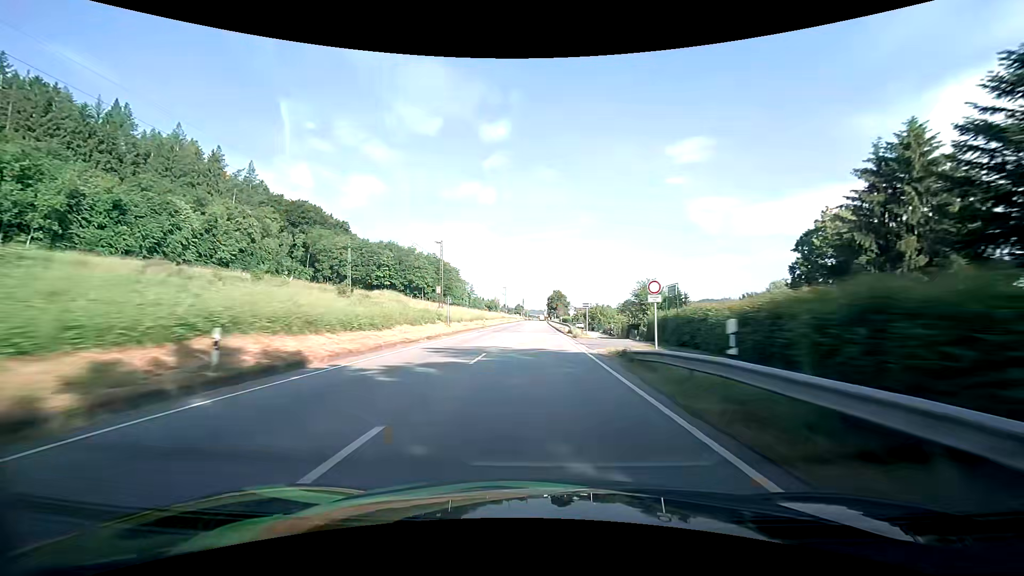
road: primary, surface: asphalt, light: Day
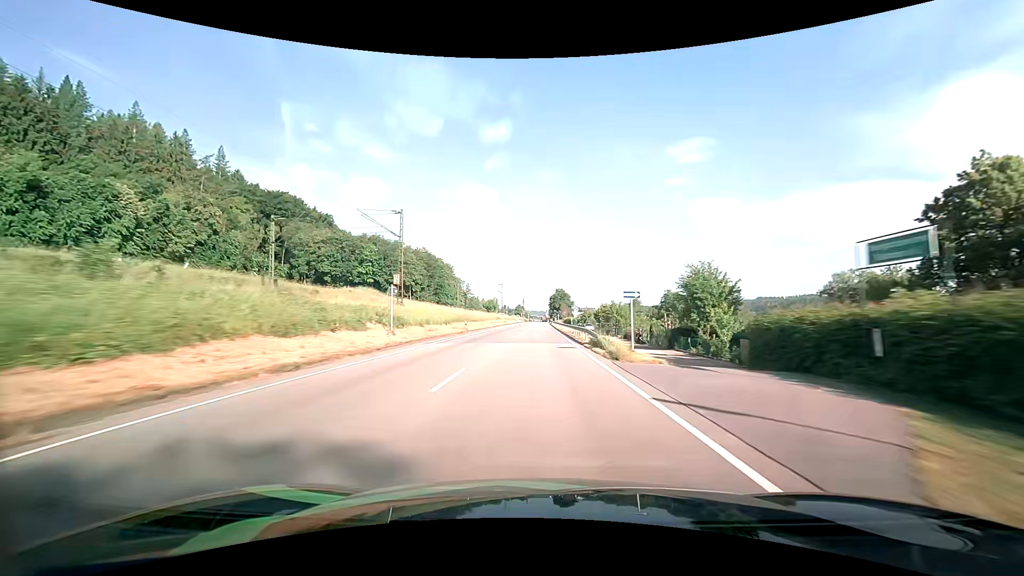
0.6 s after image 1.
(0.0, +17.6) m; 0°
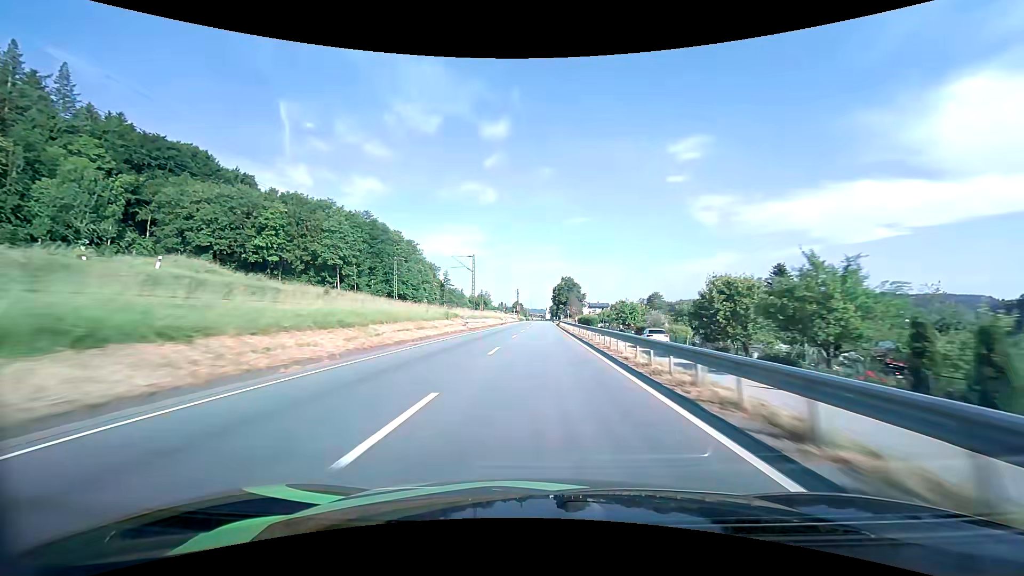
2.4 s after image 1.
(-0.1, +53.1) m; 0°
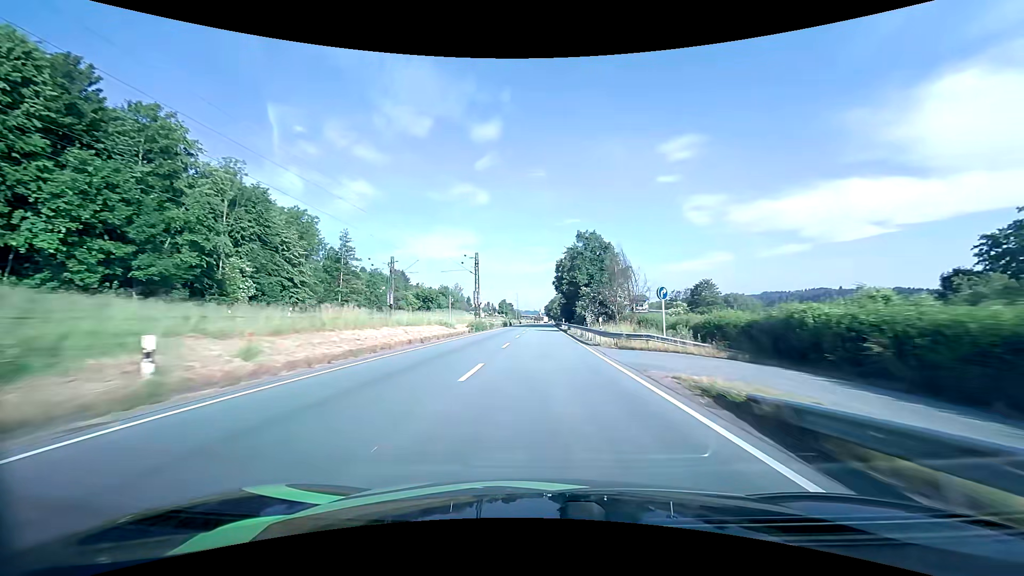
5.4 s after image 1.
(+0.5, +85.5) m; +1°
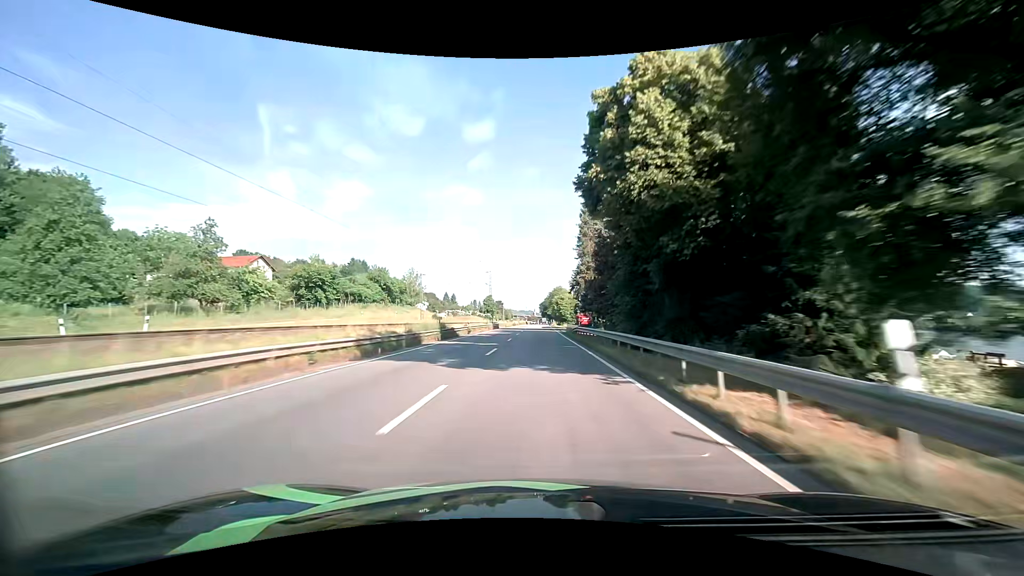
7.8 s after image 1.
(+0.4, +65.9) m; +1°
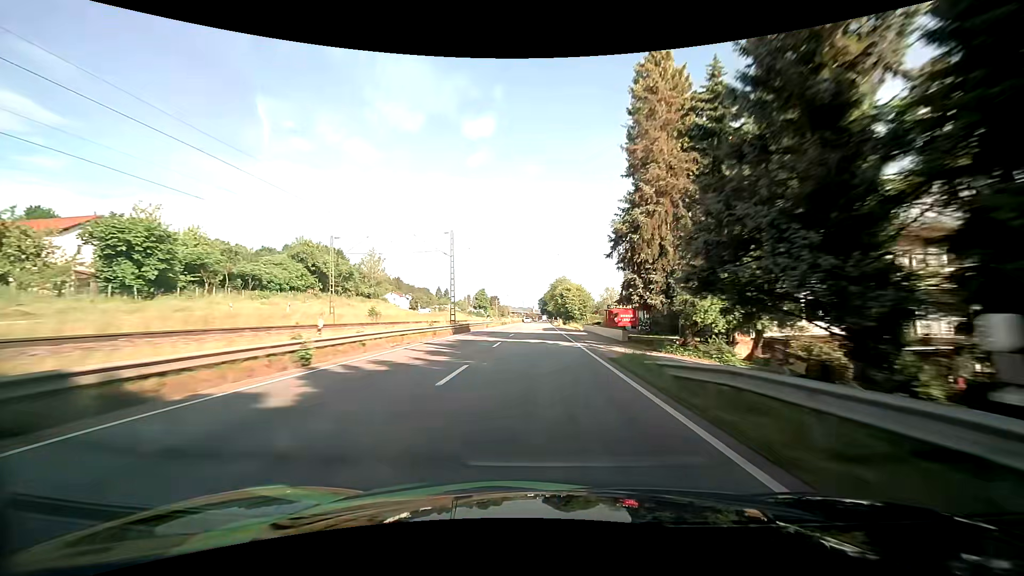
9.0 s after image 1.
(0.0, +33.1) m; 0°
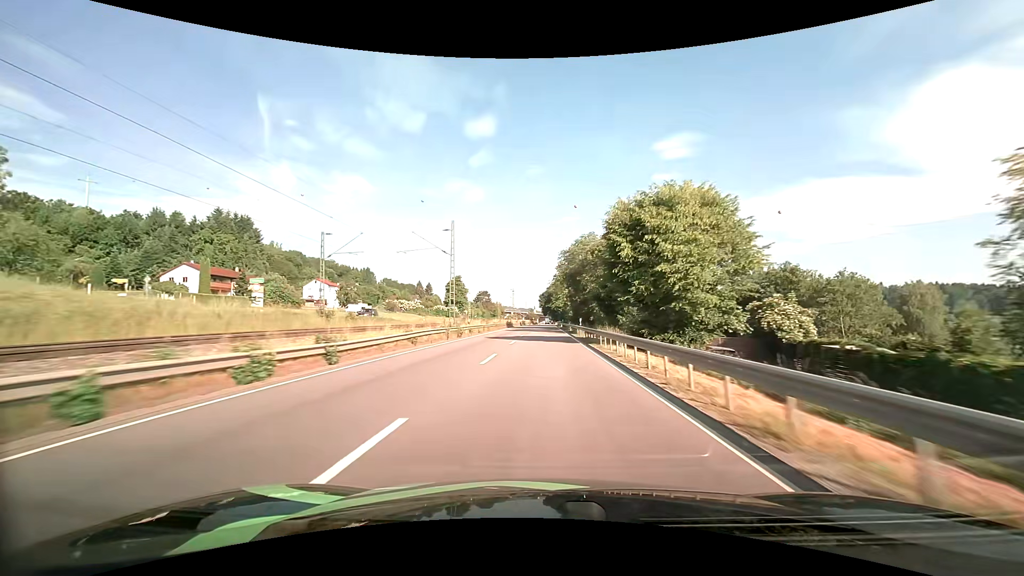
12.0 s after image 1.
(+0.3, +80.4) m; 0°
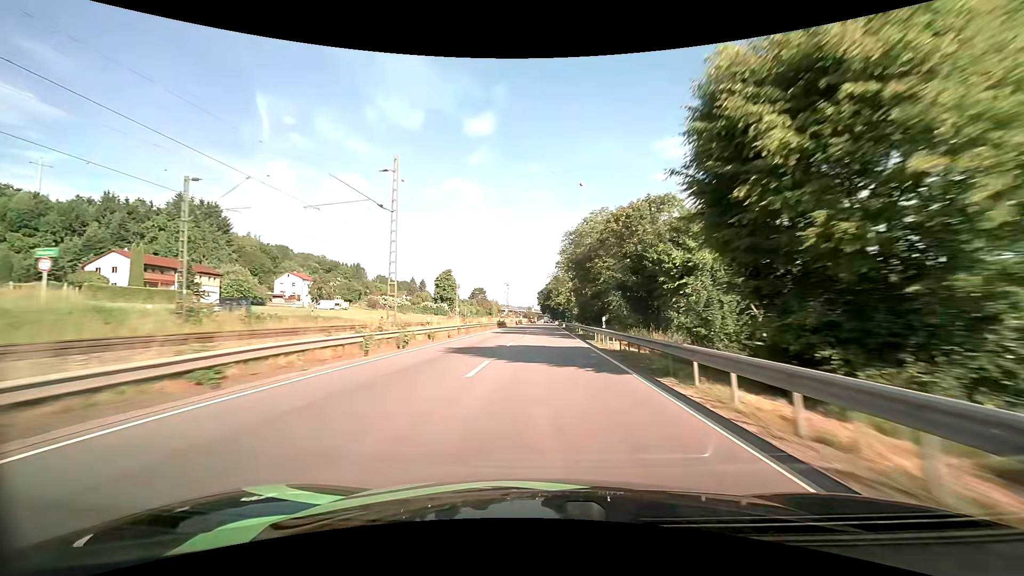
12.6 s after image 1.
(0.0, +15.9) m; 0°
(0, +10) (0, +20) (0, +30) (0, +40) (0, +50) (0, +60) (+1, +70) (+1, +80) (+1, +90) (+1, +100) m
